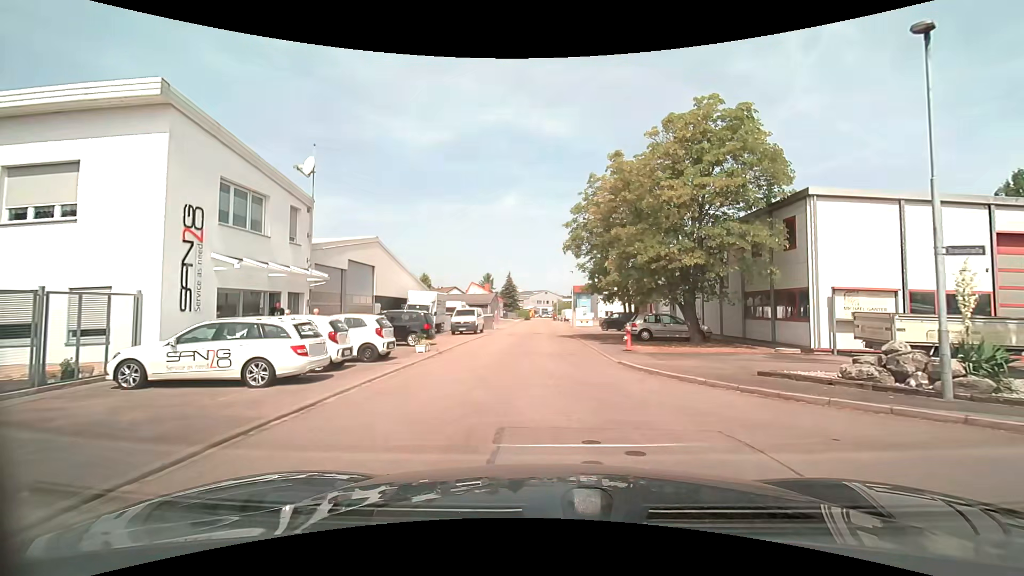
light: Day
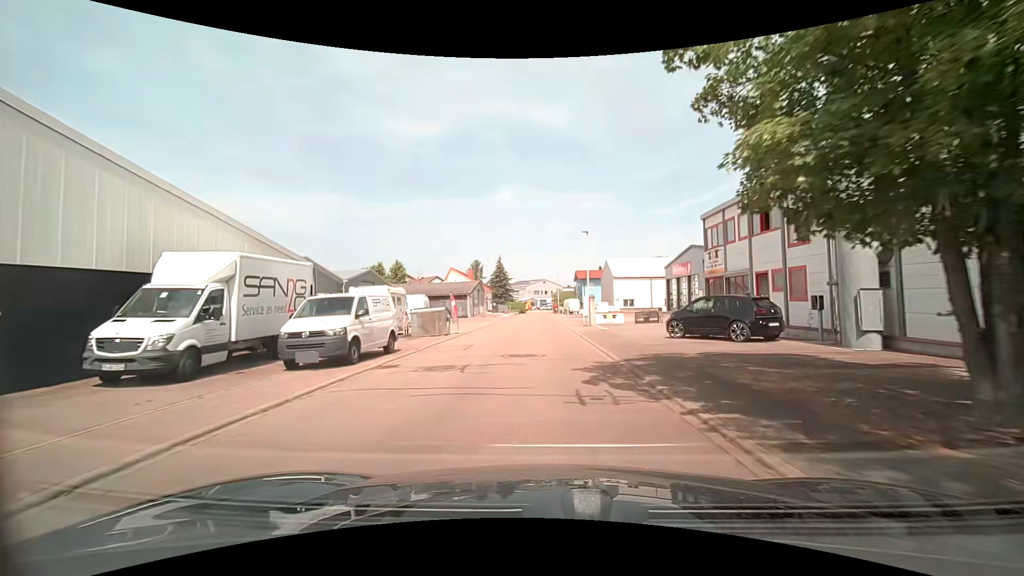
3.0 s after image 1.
(+0.2, +23.5) m; 0°
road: residential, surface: asphalt
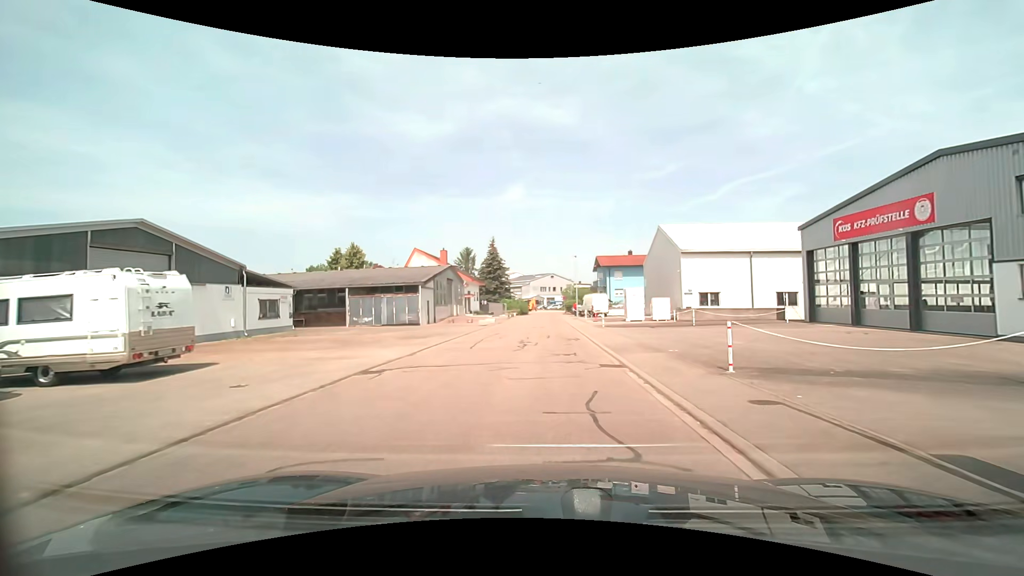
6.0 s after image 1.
(-0.1, +30.8) m; 0°
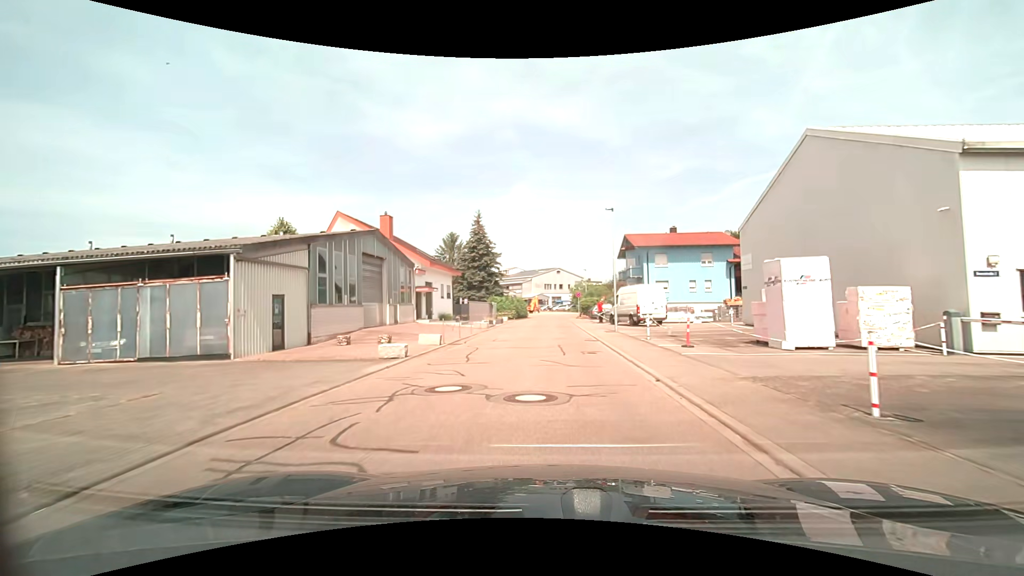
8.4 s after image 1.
(-0.1, +24.6) m; -1°
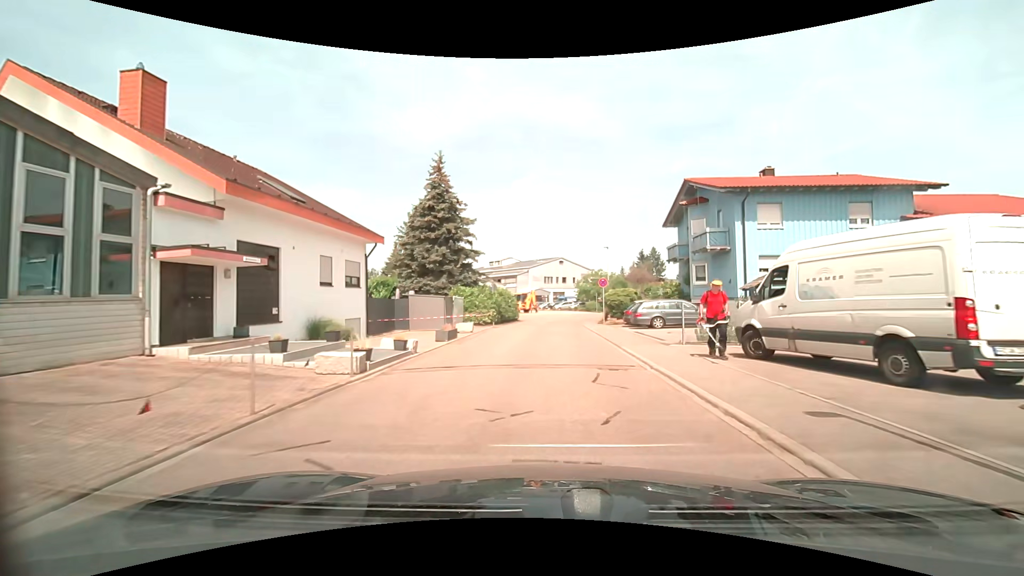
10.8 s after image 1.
(+0.1, +23.9) m; +1°
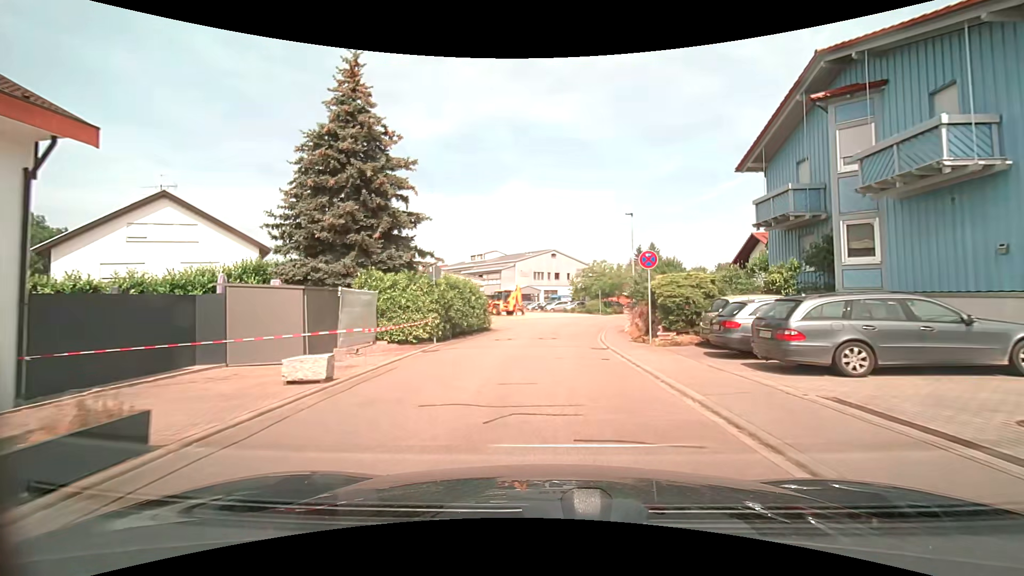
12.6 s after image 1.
(+0.1, +16.4) m; +1°
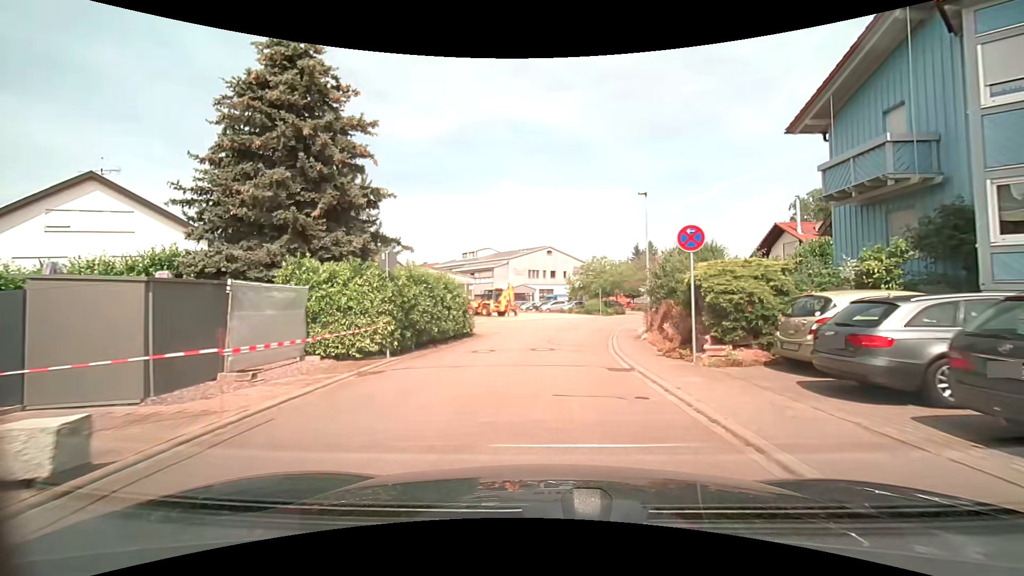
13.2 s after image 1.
(0.0, +5.1) m; 0°
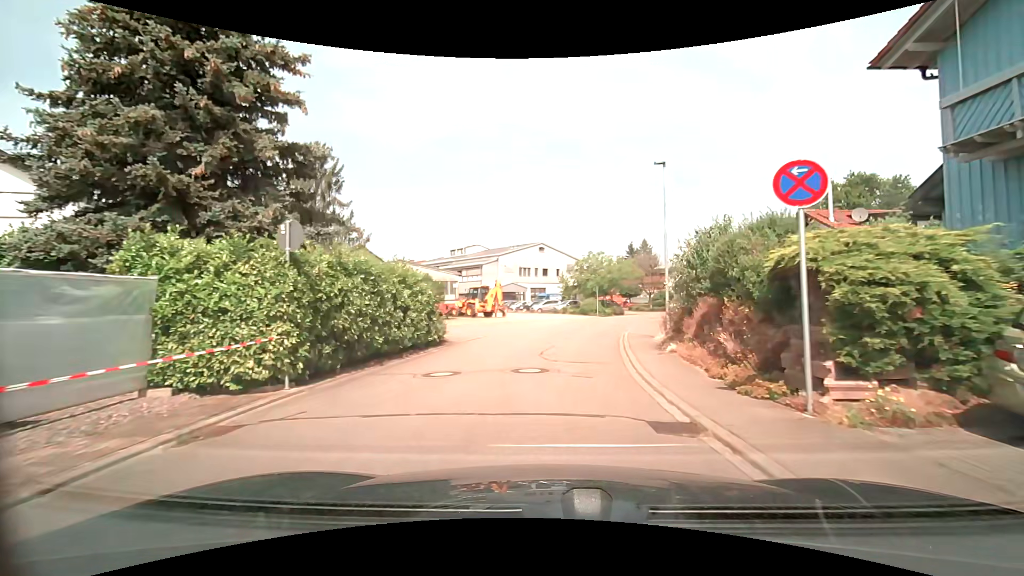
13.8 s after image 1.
(0.0, +5.0) m; +1°
(0, +10) (+1, +20) (+3, +30) (+5, +39) (+9, +49) (+14, +57) (+20, +65) (+26, +74) (+31, +82) (+37, +90) m
